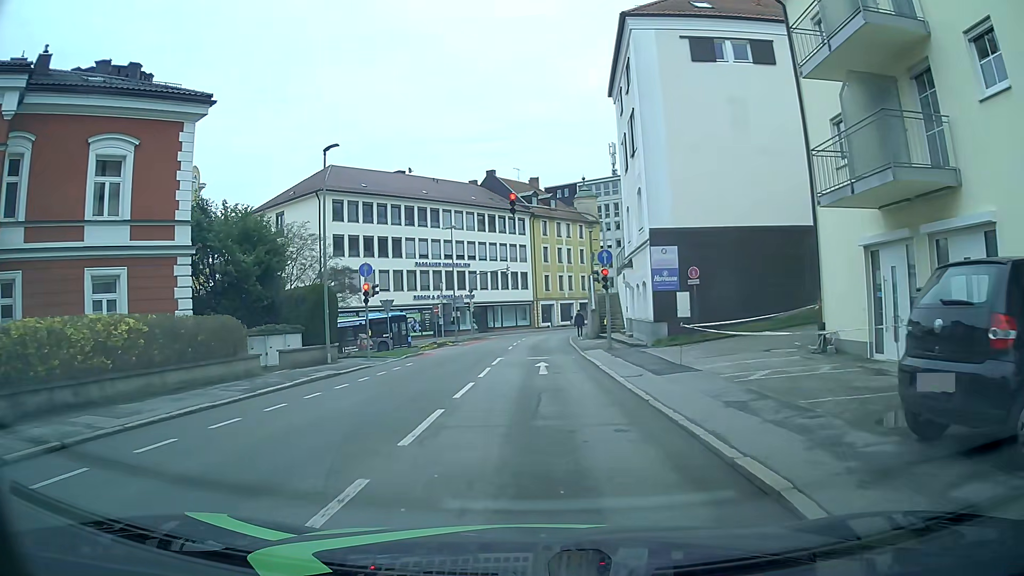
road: tertiary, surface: asphalt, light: Day
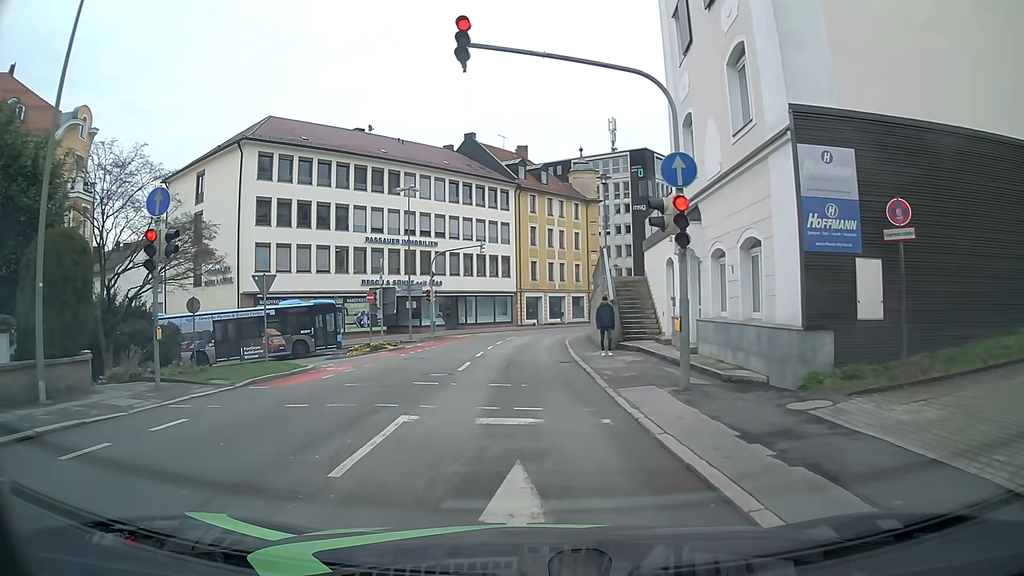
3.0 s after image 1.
(+0.3, +14.9) m; +3°
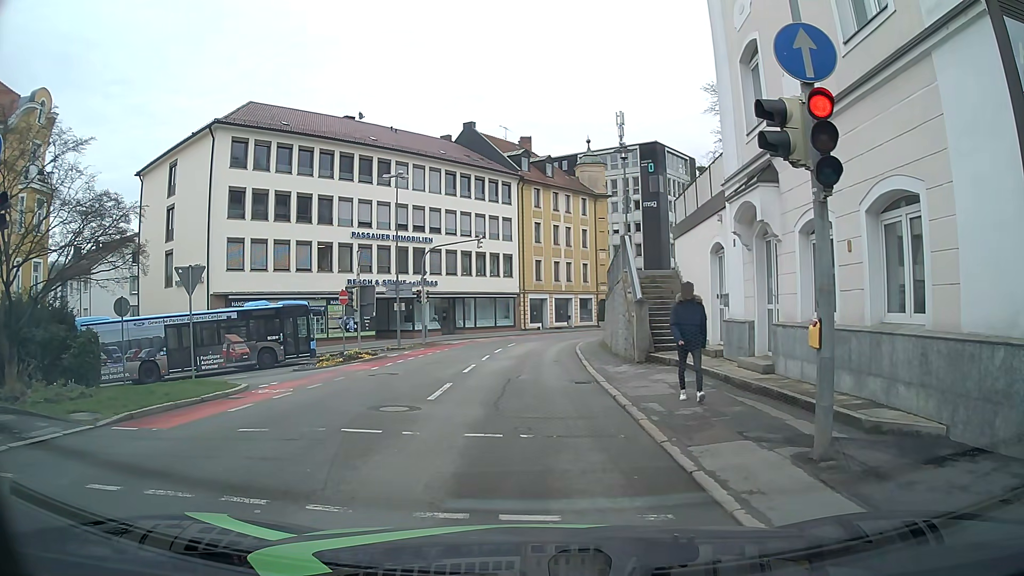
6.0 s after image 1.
(-0.2, +4.9) m; -1°
